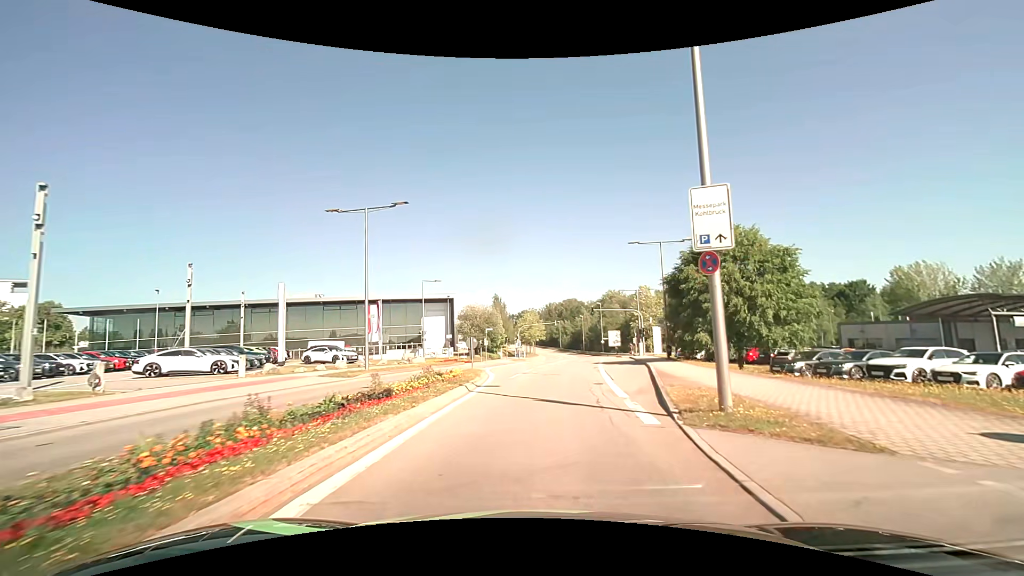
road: secondary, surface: asphalt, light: Day
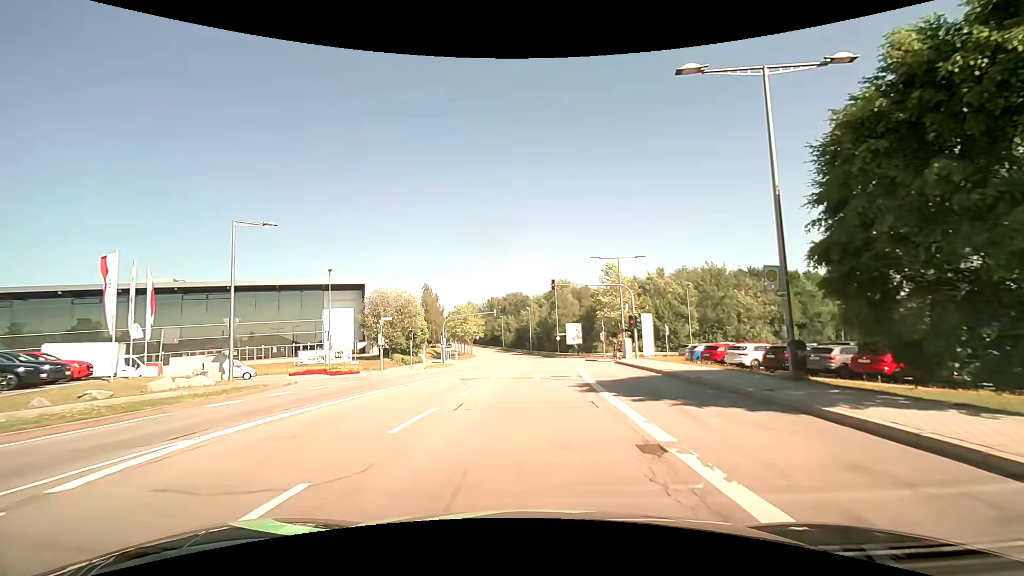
(+1.6, +25.3) m; +7°
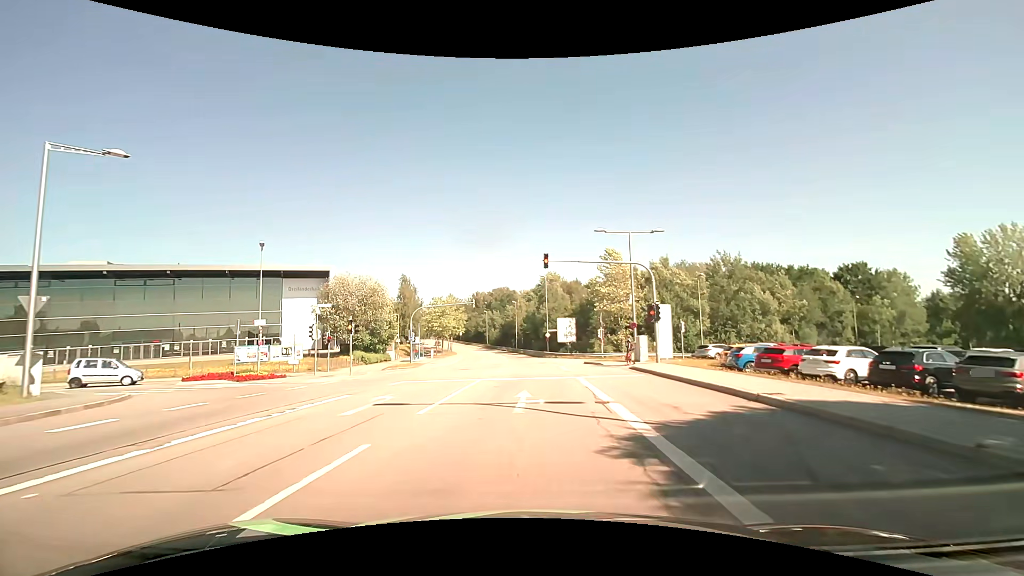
(0.0, +10.2) m; 0°
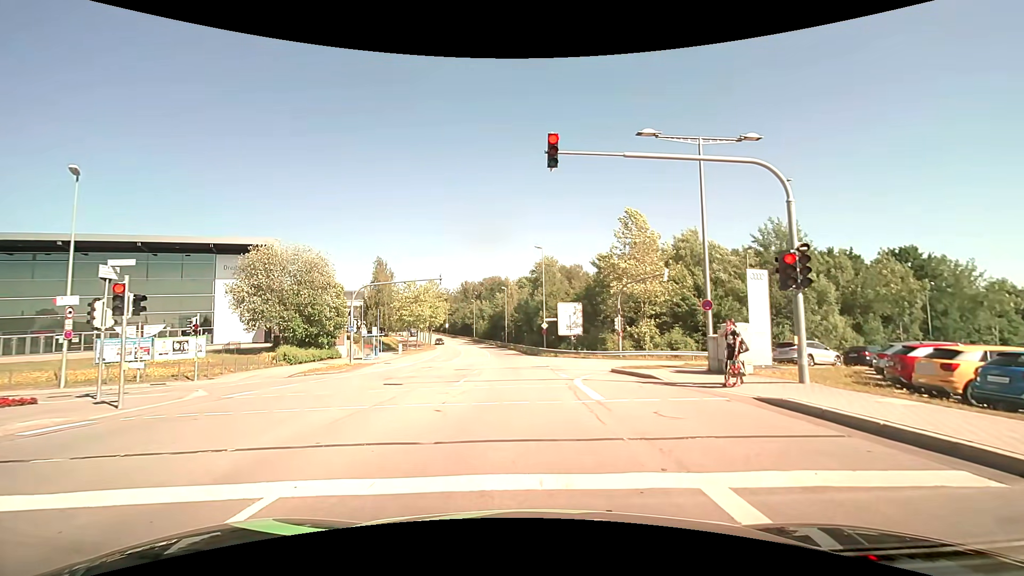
(+0.3, +14.7) m; +1°
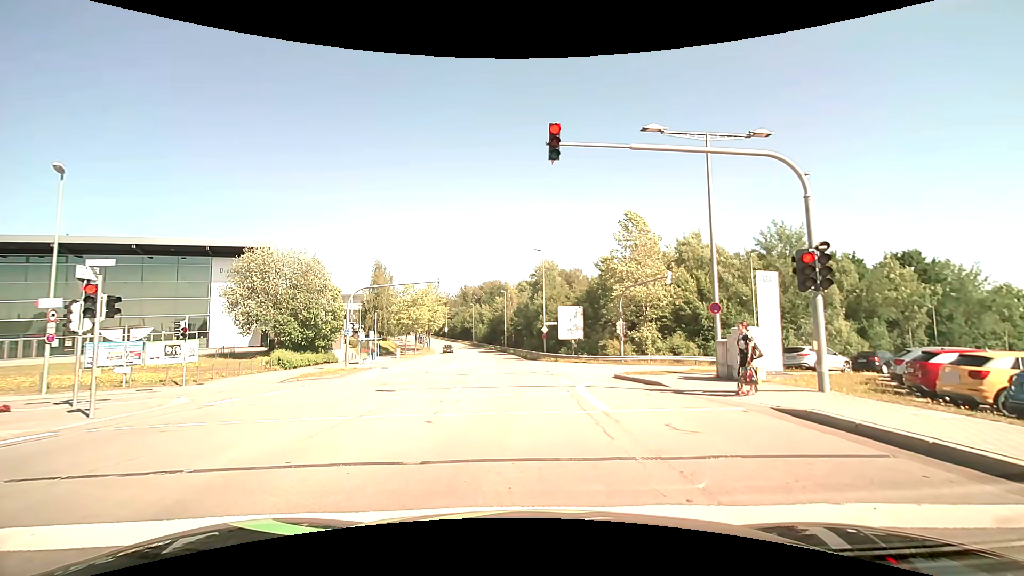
(0.0, +0.8) m; 0°
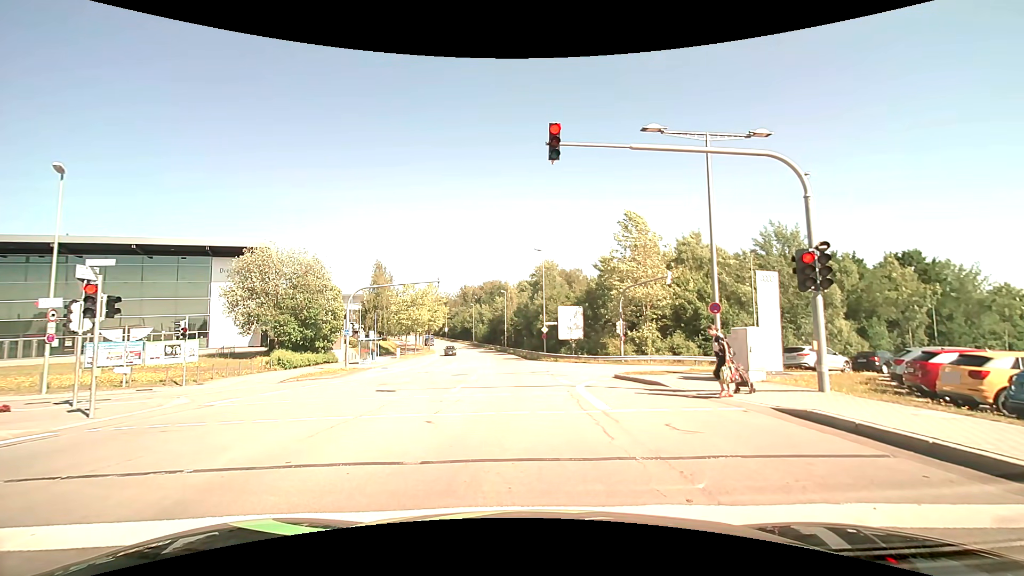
(0.0, 0.0) m; 0°
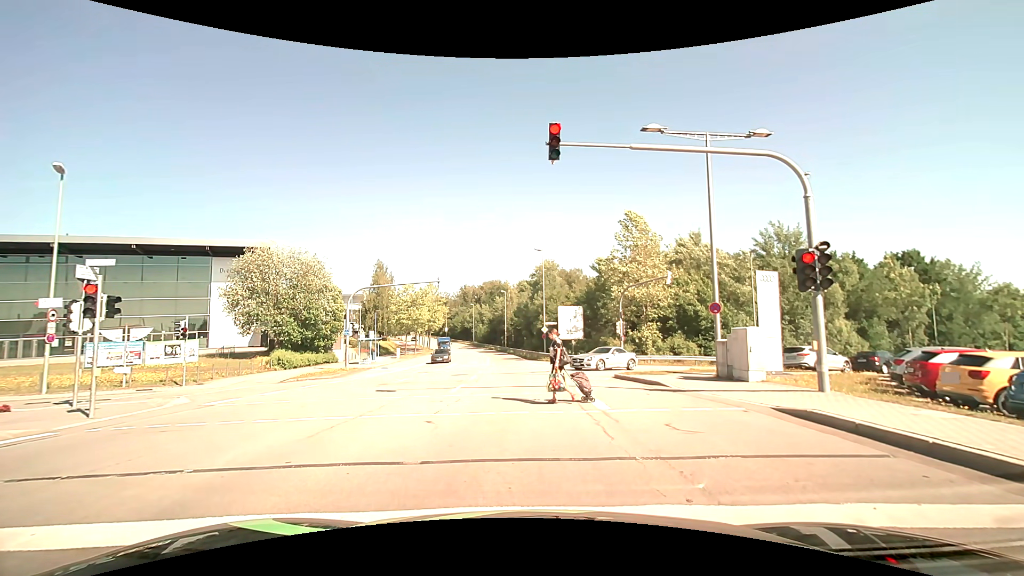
(0.0, 0.0) m; 0°
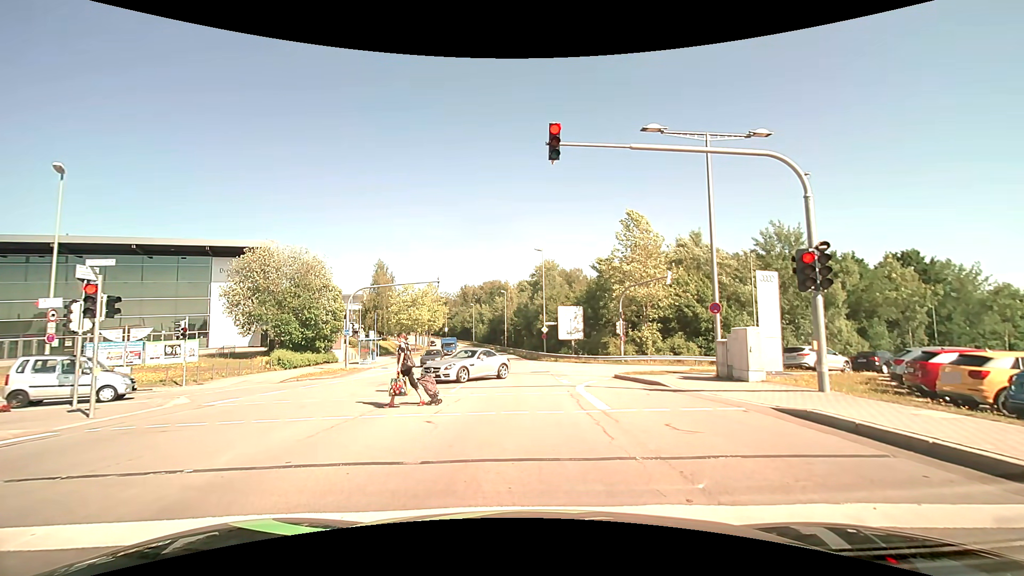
(0.0, 0.0) m; 0°
(0, +10) (0, +20) (-1, +30) (-2, +40) (-3, +50) (-4, +60) (-5, +70) (-6, +80) (-8, +89) (-10, +99) m
